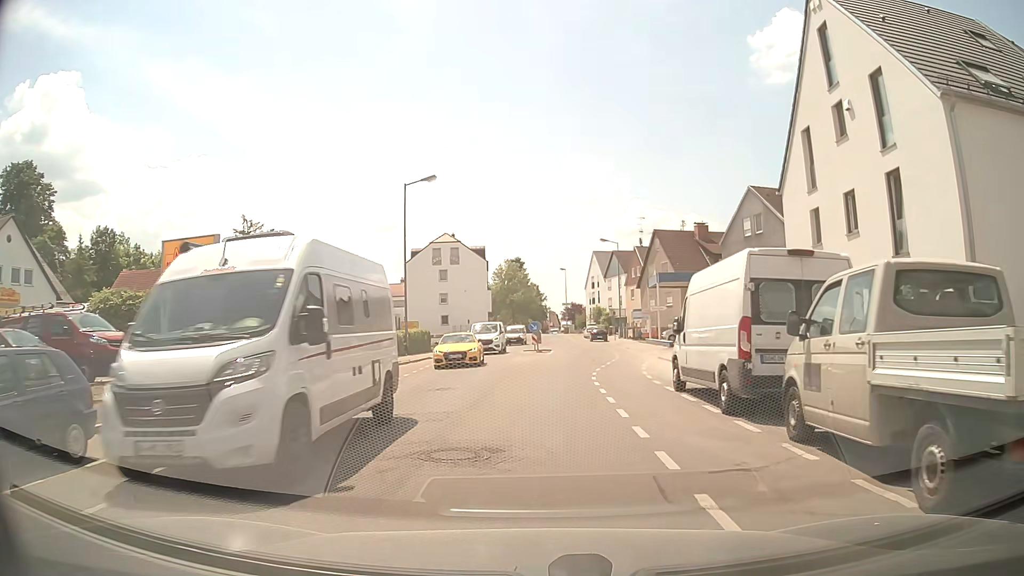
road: tertiary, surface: asphalt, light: Day
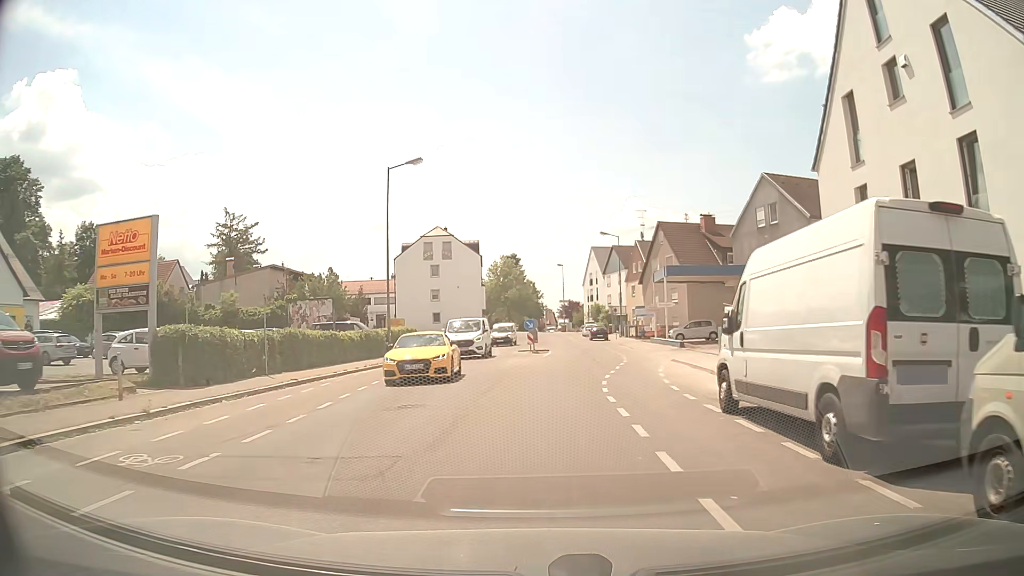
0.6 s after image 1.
(0.0, +4.0) m; 0°
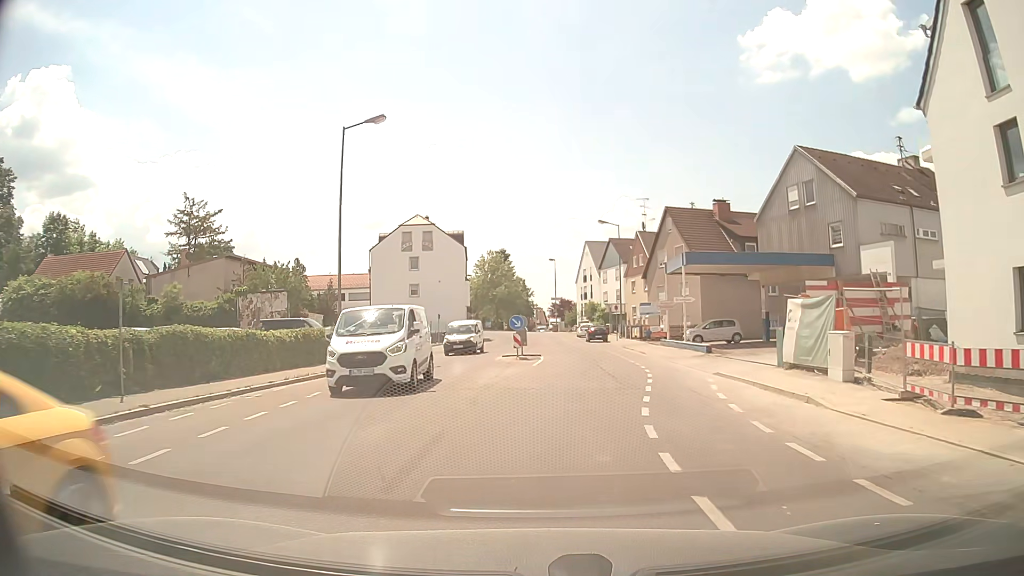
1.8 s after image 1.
(+0.1, +7.9) m; 0°
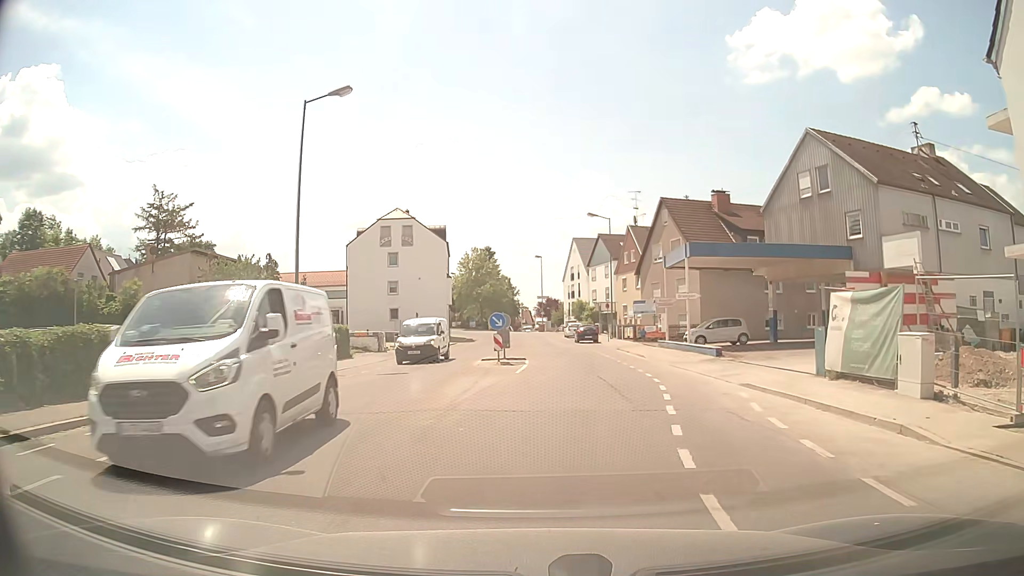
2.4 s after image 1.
(+0.1, +3.9) m; +2°
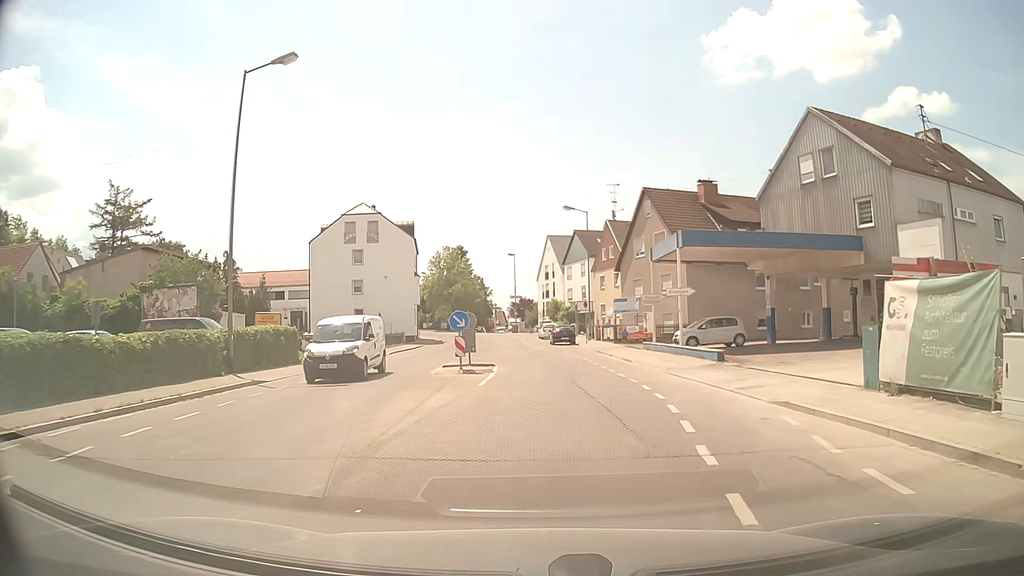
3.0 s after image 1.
(+0.1, +3.9) m; +2°
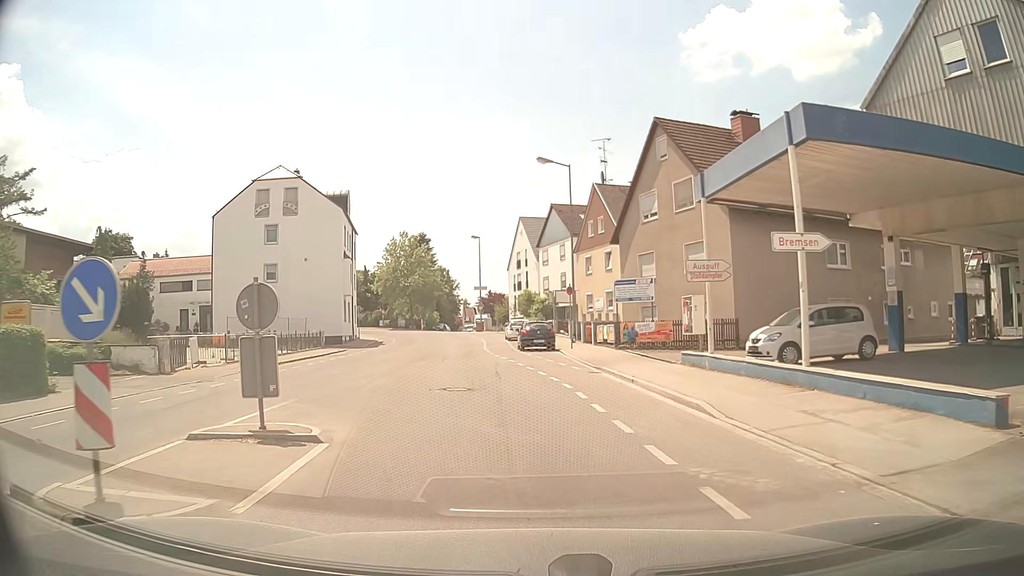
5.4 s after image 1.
(+0.8, +16.0) m; +3°
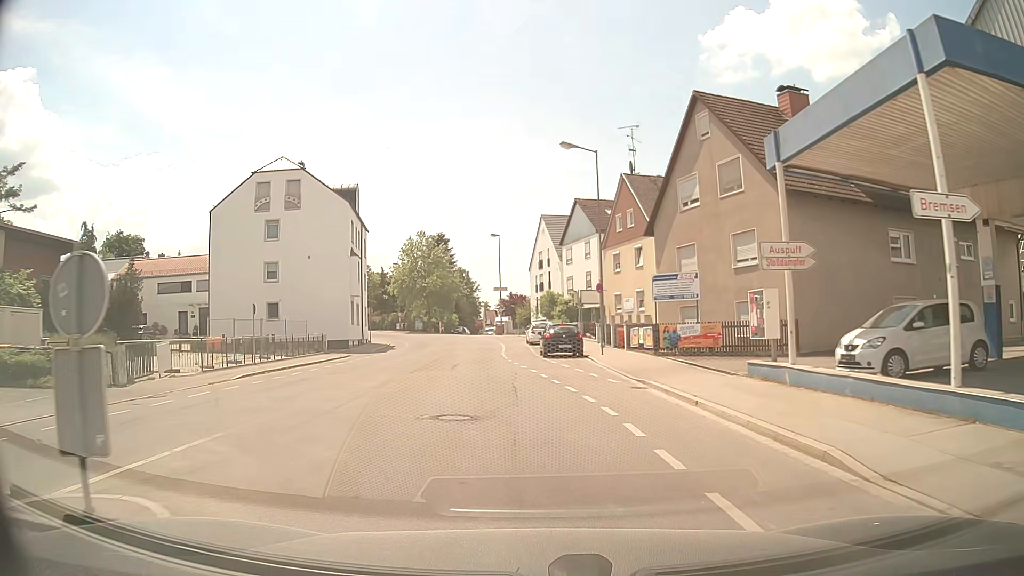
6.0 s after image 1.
(-0.1, +4.1) m; -3°
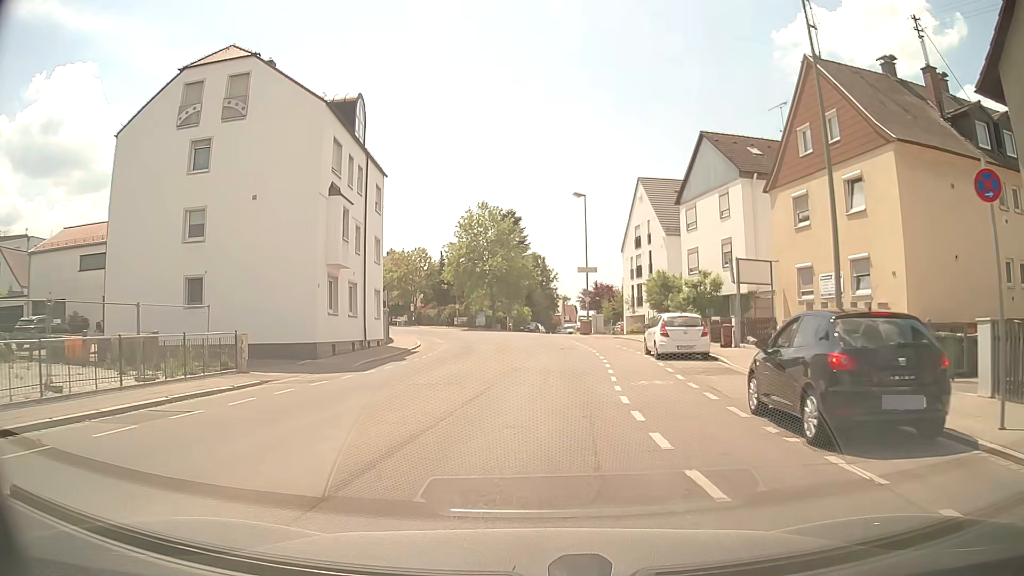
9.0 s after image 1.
(-1.3, +21.3) m; -7°
(0, +10) (+1, +20) (+1, +30) (+1, +40) (0, +50) (-2, +60) (-5, +69) (-9, +78) (-13, +88) (-17, +97) m
